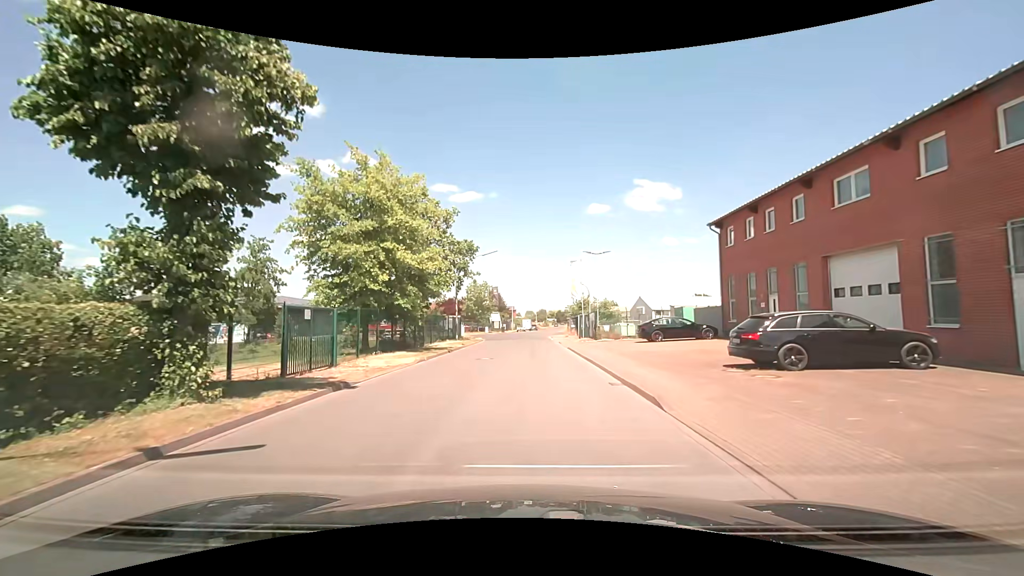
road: residential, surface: asphalt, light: Day
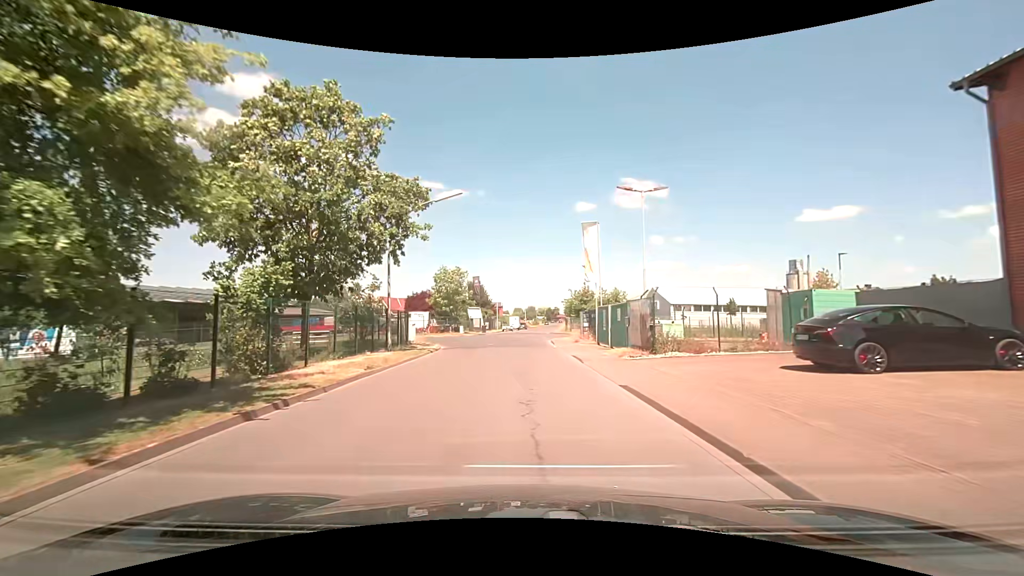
(+0.1, +19.1) m; +1°
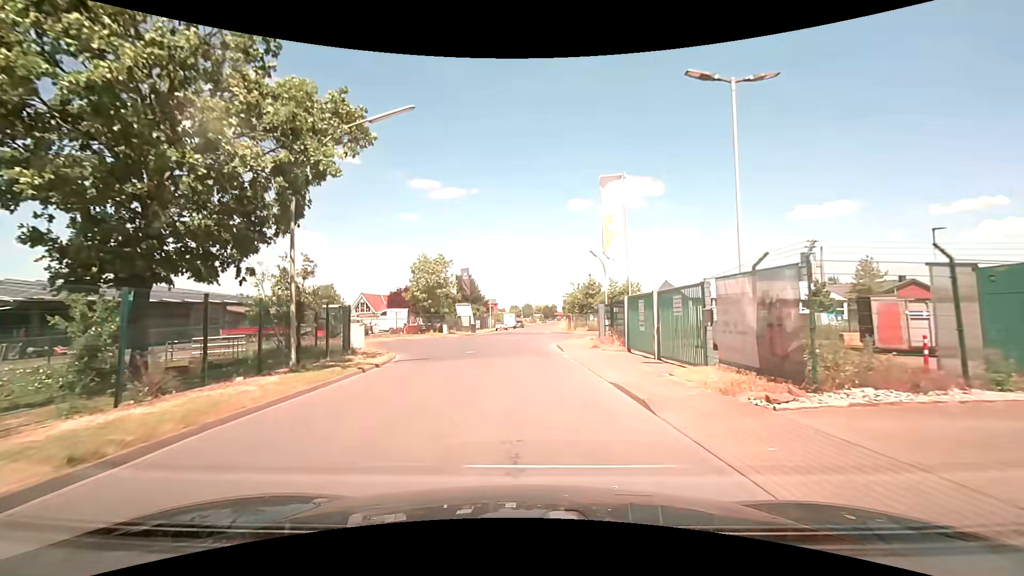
(+0.1, +9.9) m; +1°
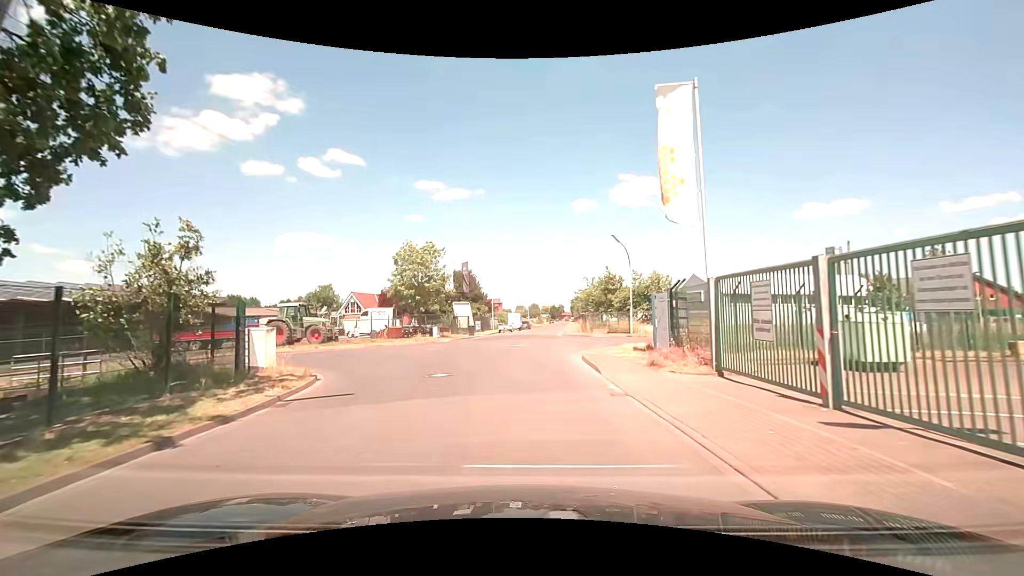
(-0.1, +8.9) m; -2°
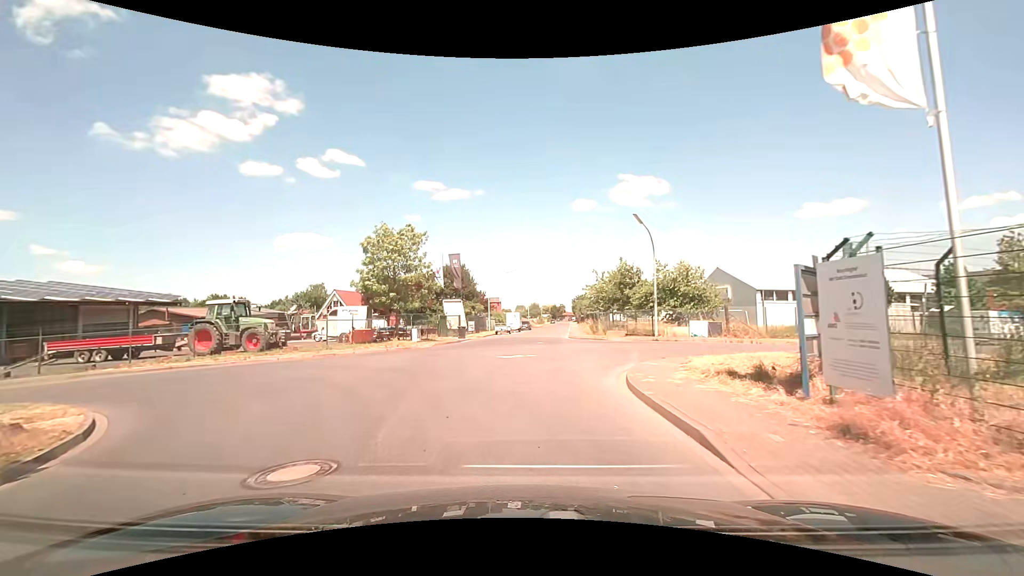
(+0.1, +7.8) m; +1°
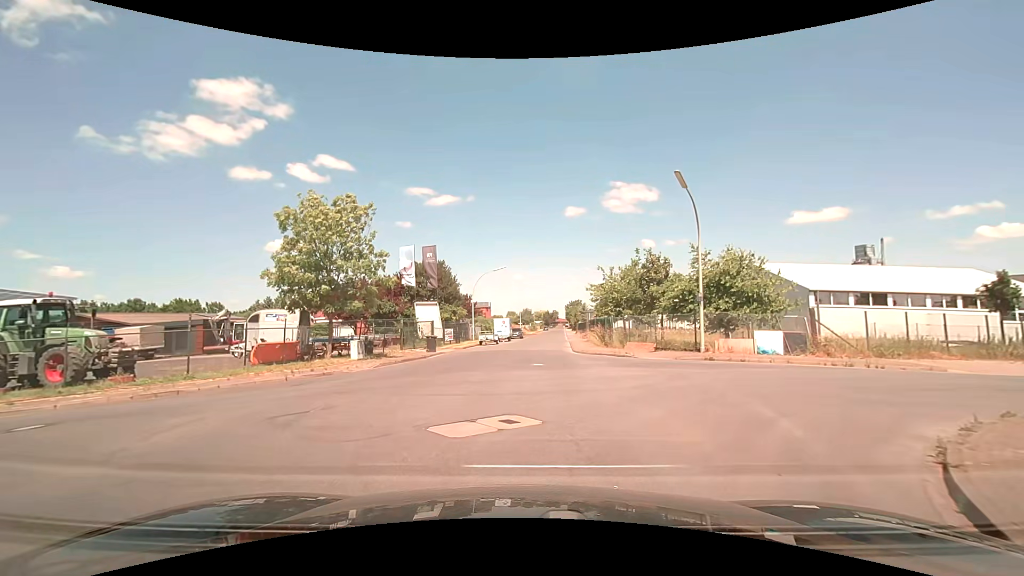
(0.0, +10.5) m; +1°
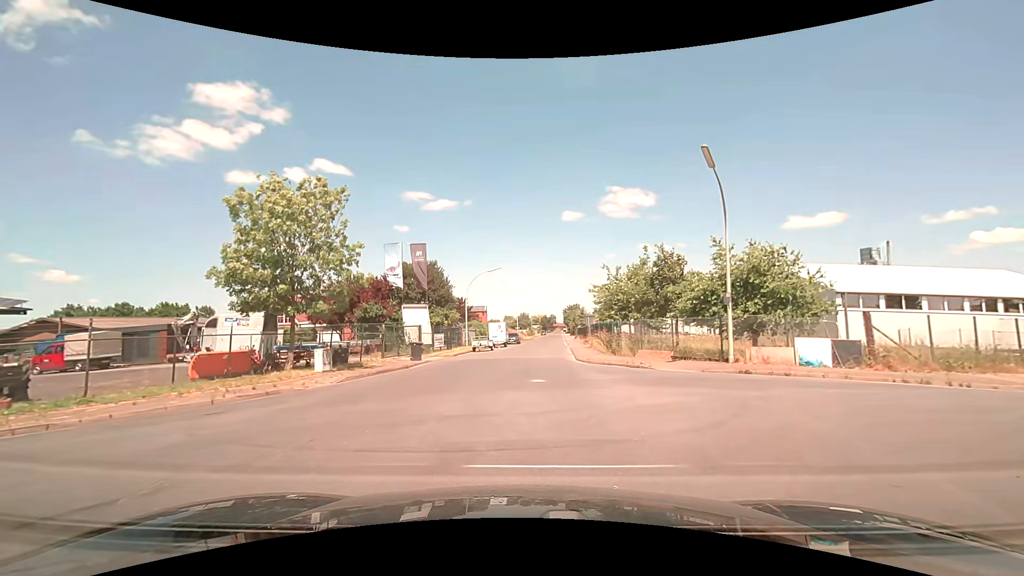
(0.0, +3.7) m; 0°
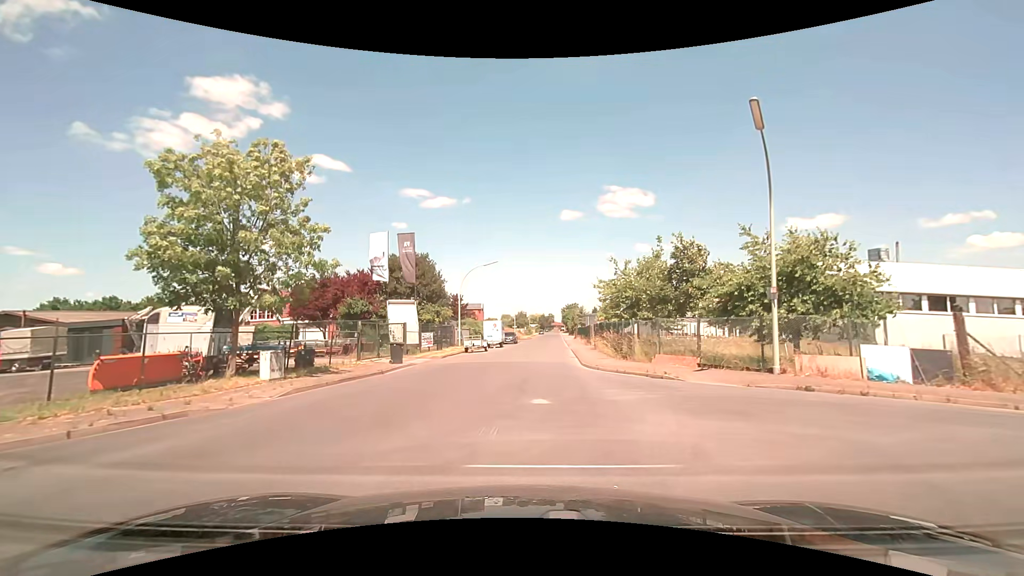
(0.0, +3.9) m; +1°
(0, +10) (0, +20) (+1, +30) (+1, +40) (+2, +50) (+3, +60) (+3, +70) (+4, +80) (+4, +90) (+5, +100) m
